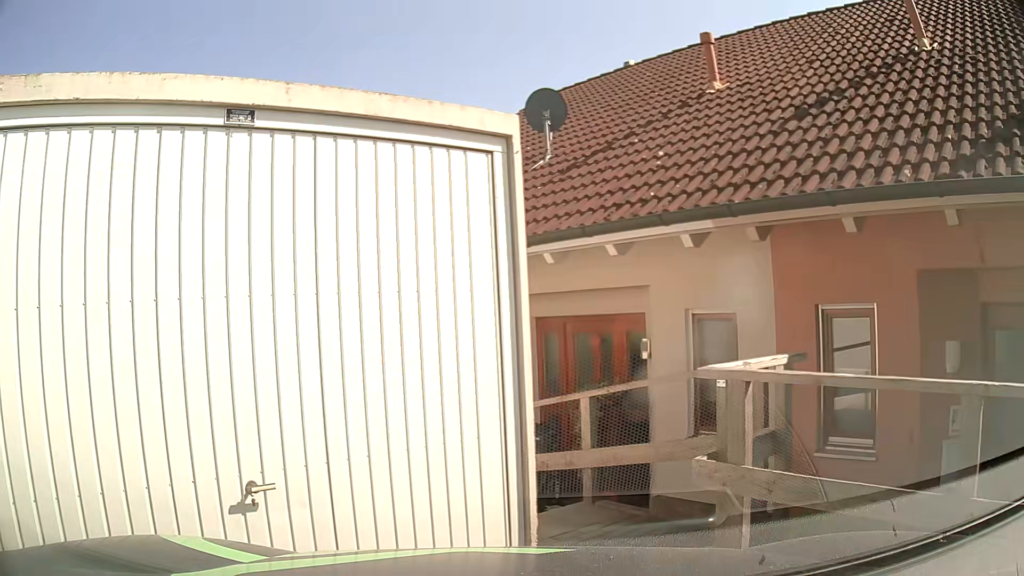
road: residential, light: Day
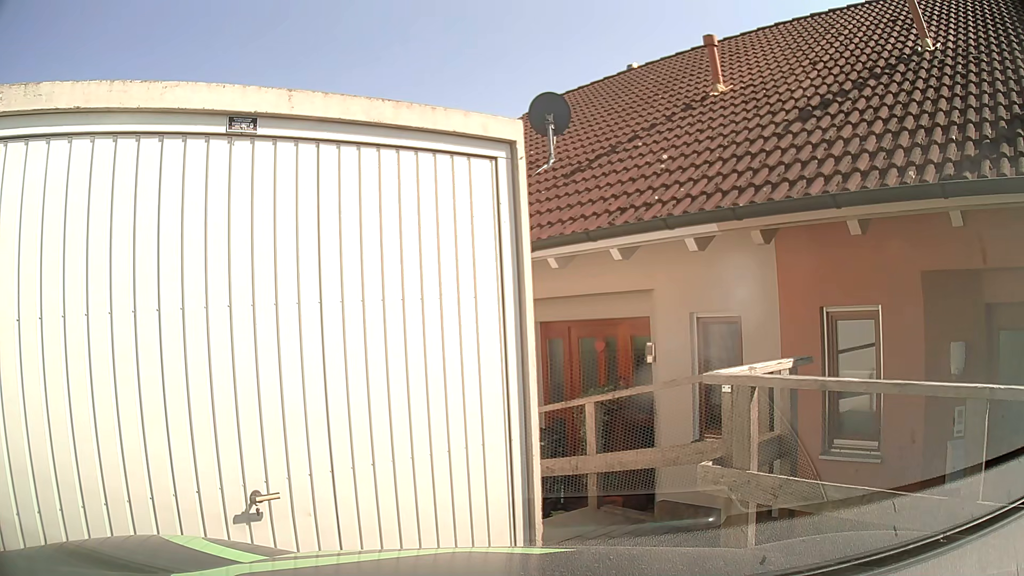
(0.0, +0.1) m; 0°
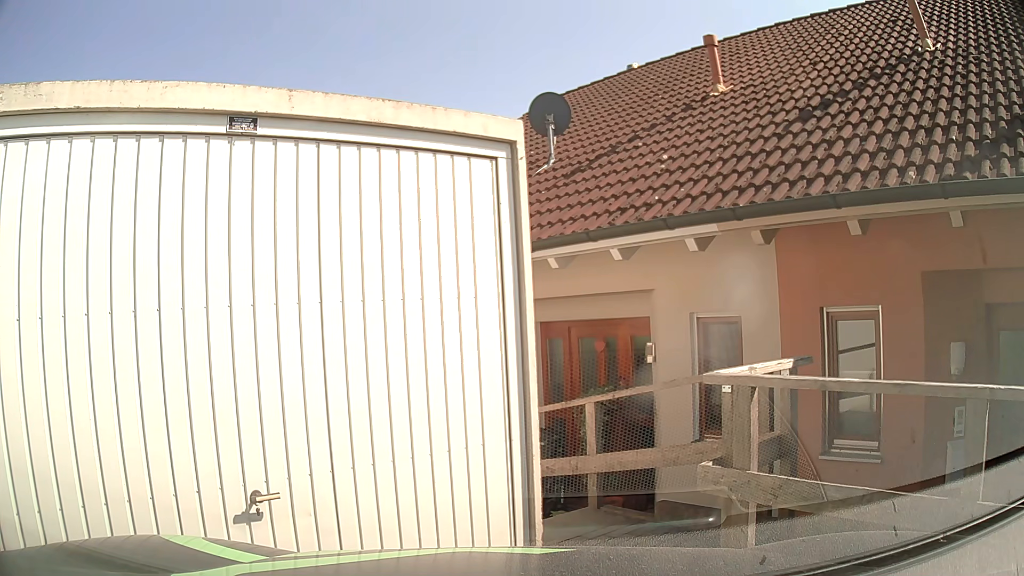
(0.0, 0.0) m; 0°
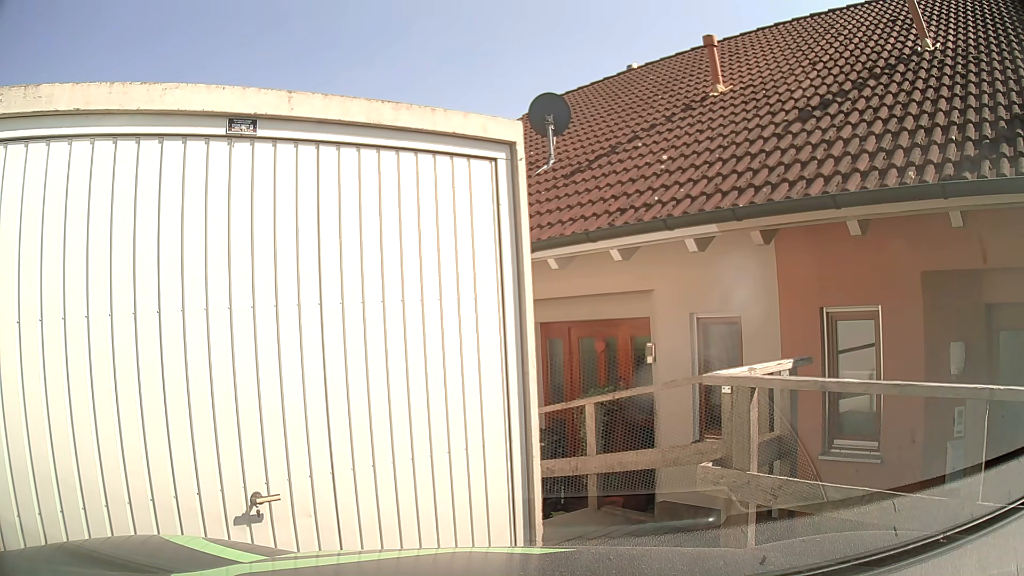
(0.0, 0.0) m; 0°
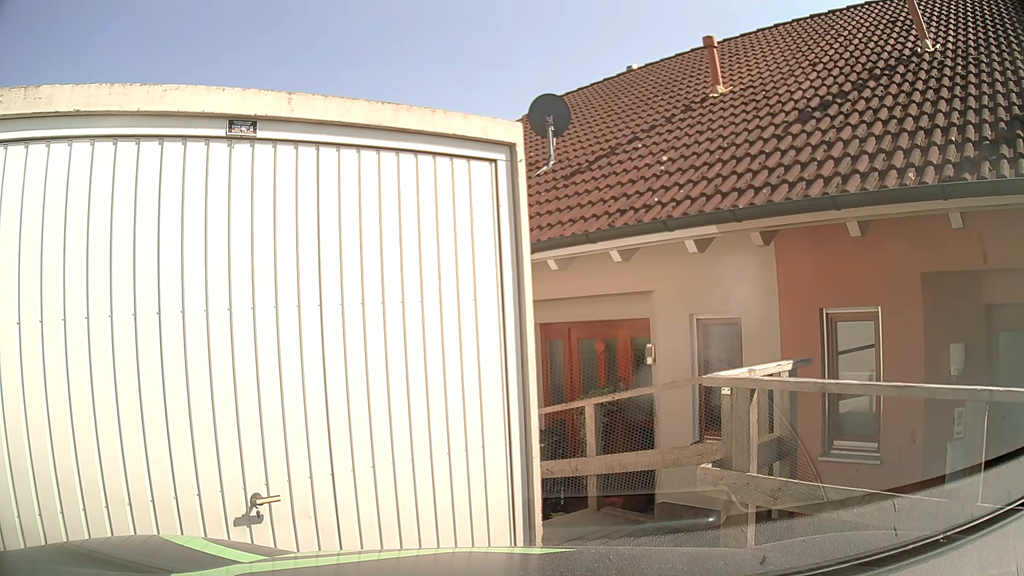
(0.0, 0.0) m; 0°
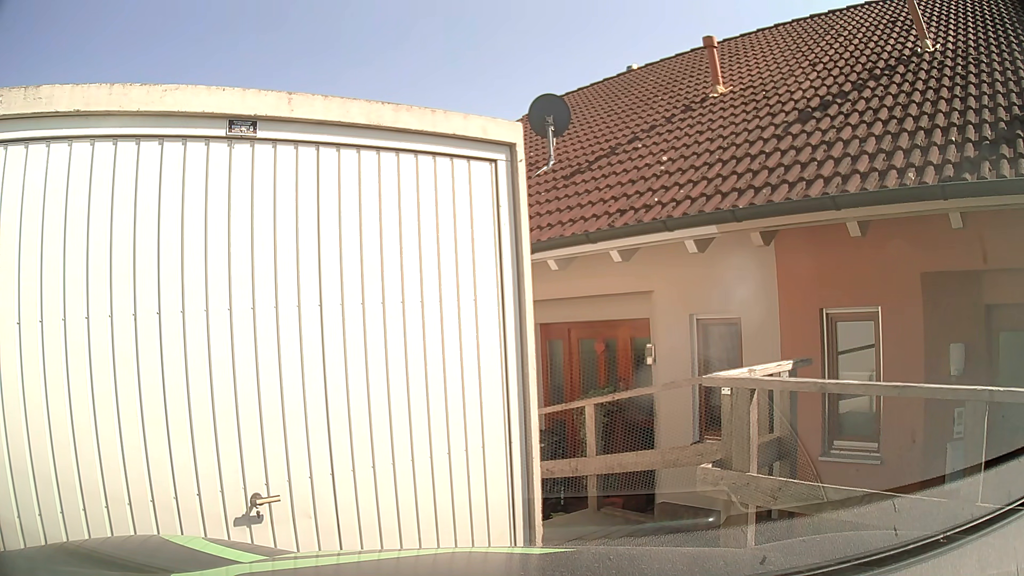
(0.0, 0.0) m; 0°
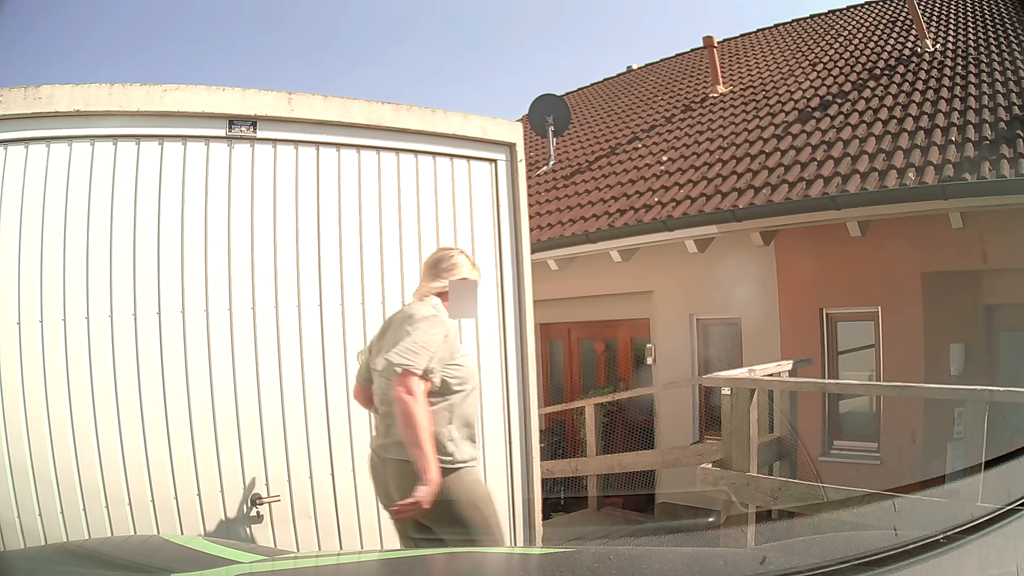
(0.0, 0.0) m; 0°
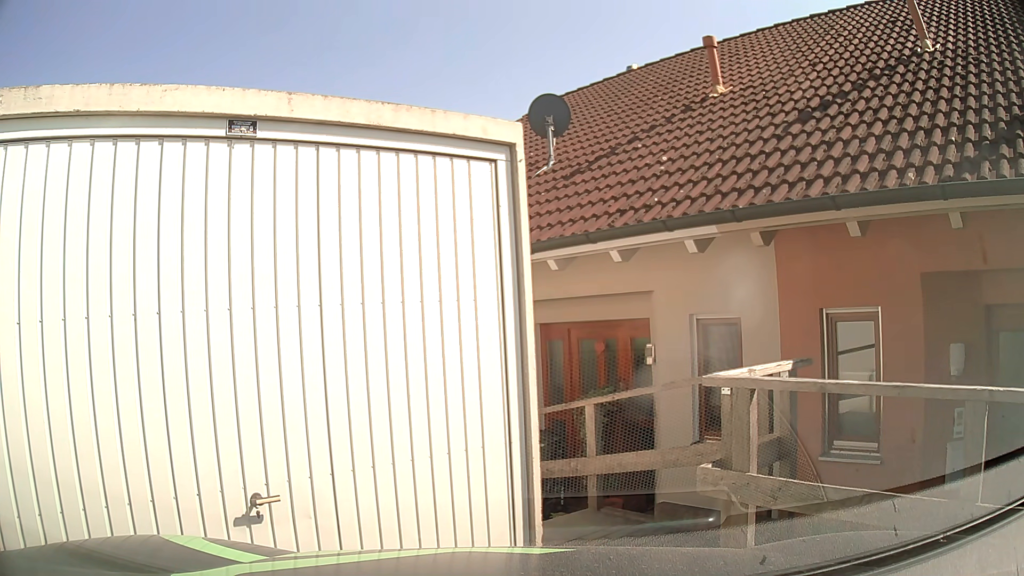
(0.0, 0.0) m; 0°
